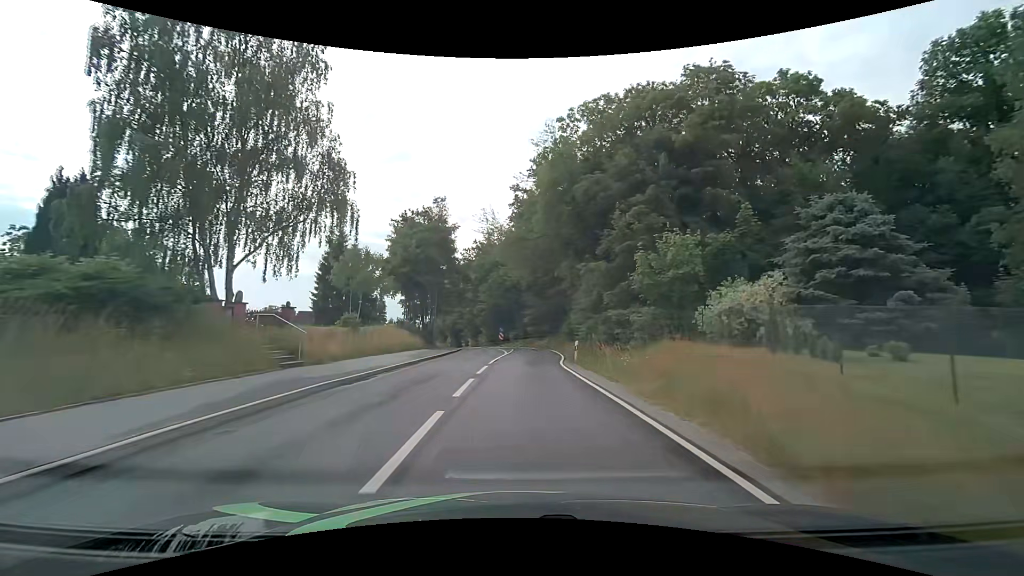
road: tertiary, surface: asphalt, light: Day
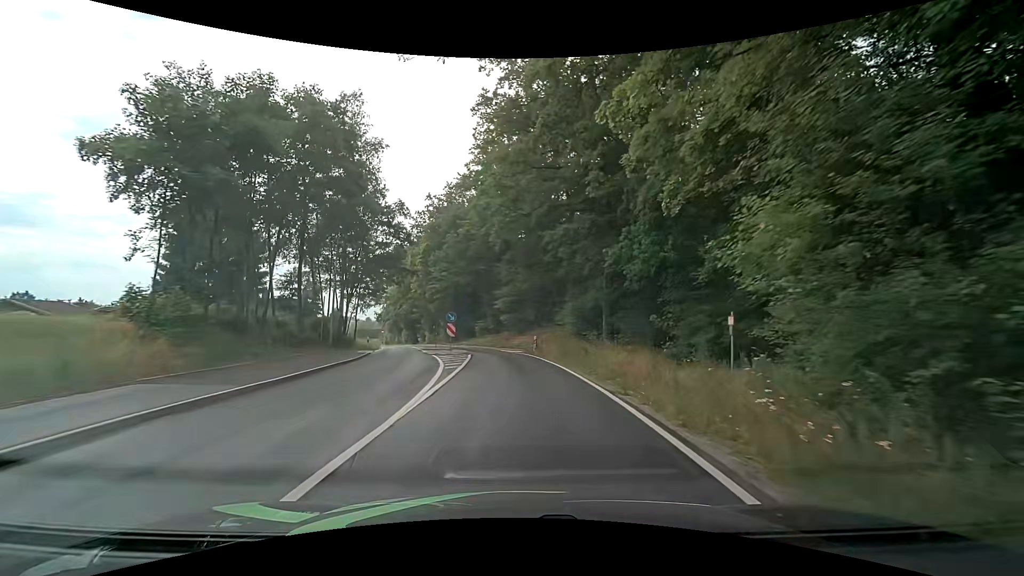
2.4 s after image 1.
(+0.5, +26.0) m; +3°
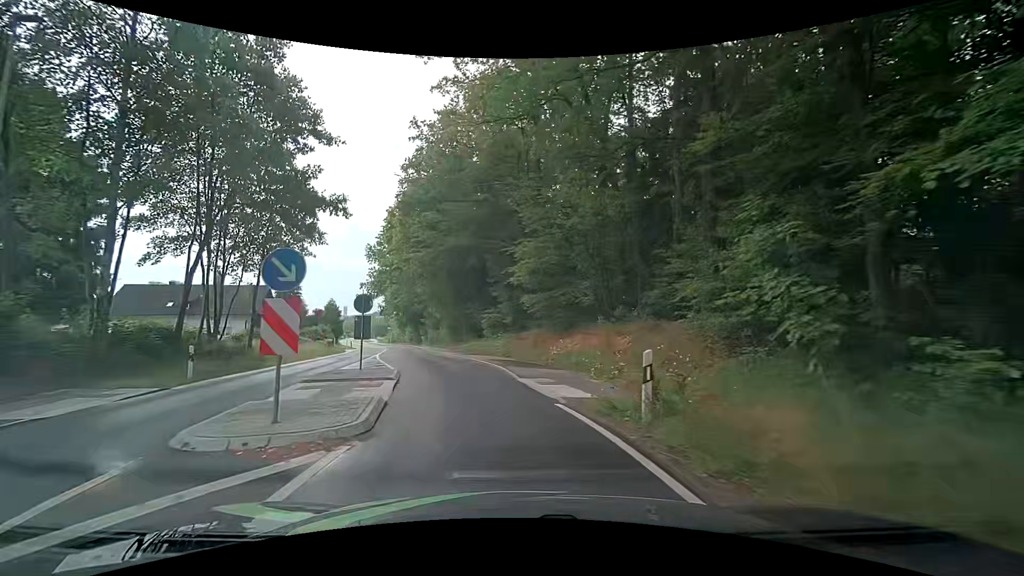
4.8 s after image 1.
(-0.4, +22.9) m; -2°
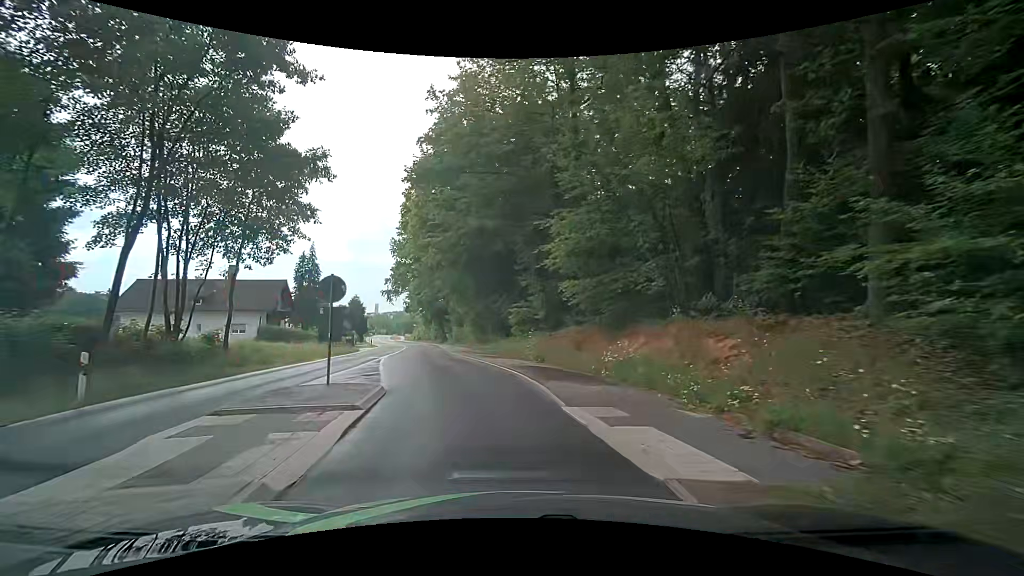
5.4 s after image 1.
(-0.3, +5.3) m; -5°
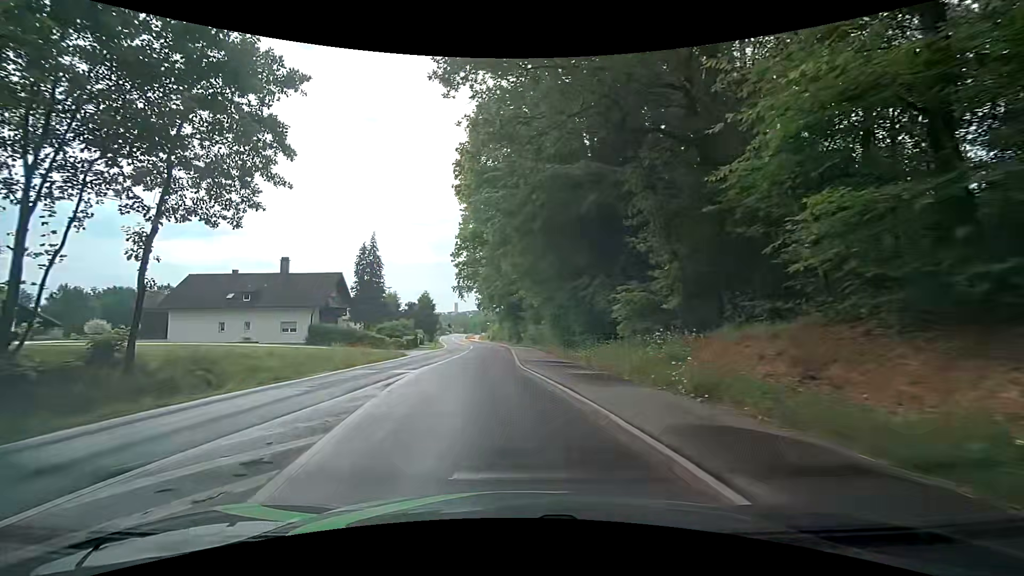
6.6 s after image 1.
(-0.6, +10.2) m; -7°
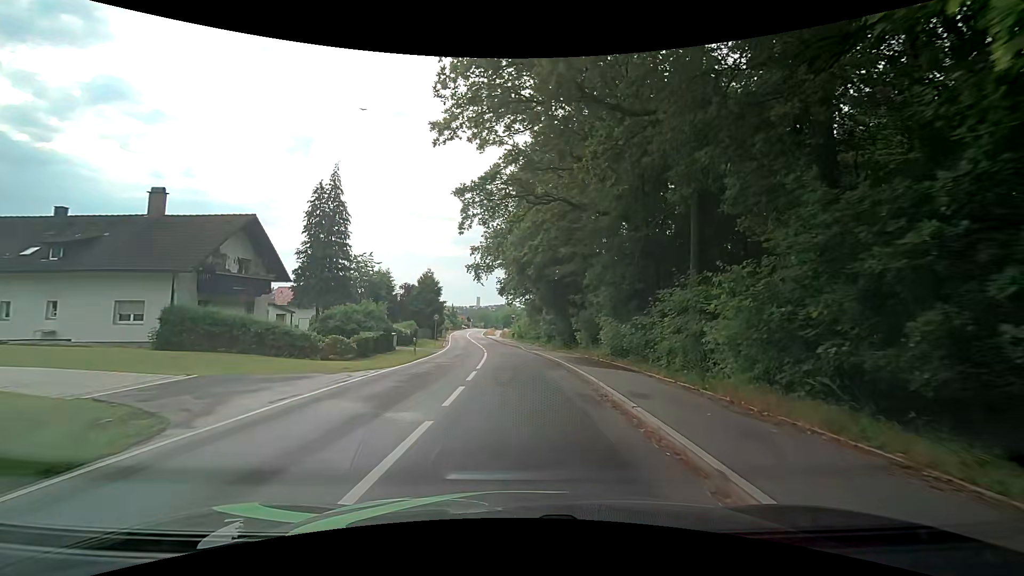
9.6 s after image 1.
(-2.7, +26.0) m; -5°
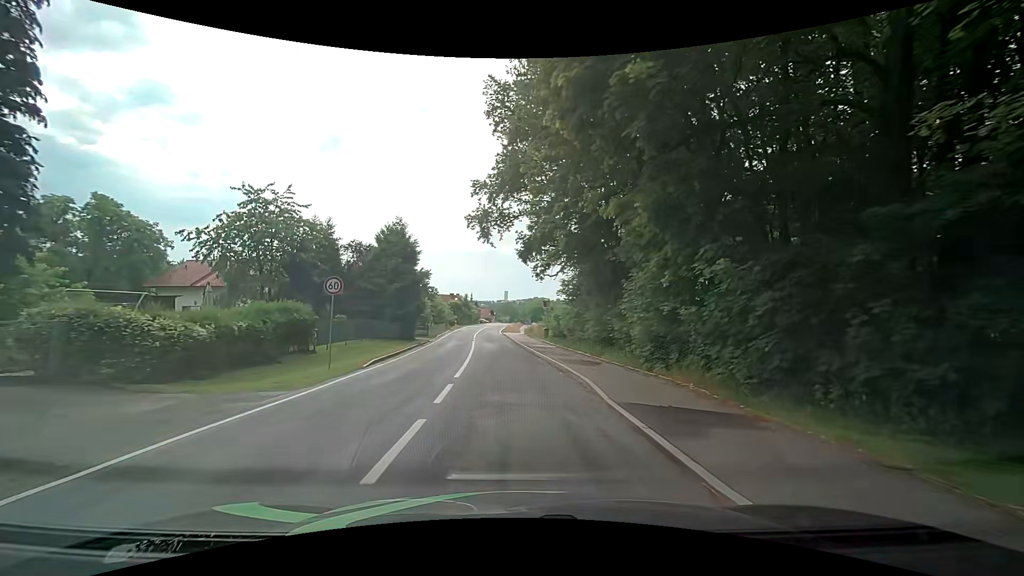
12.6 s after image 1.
(-0.3, +30.2) m; -3°
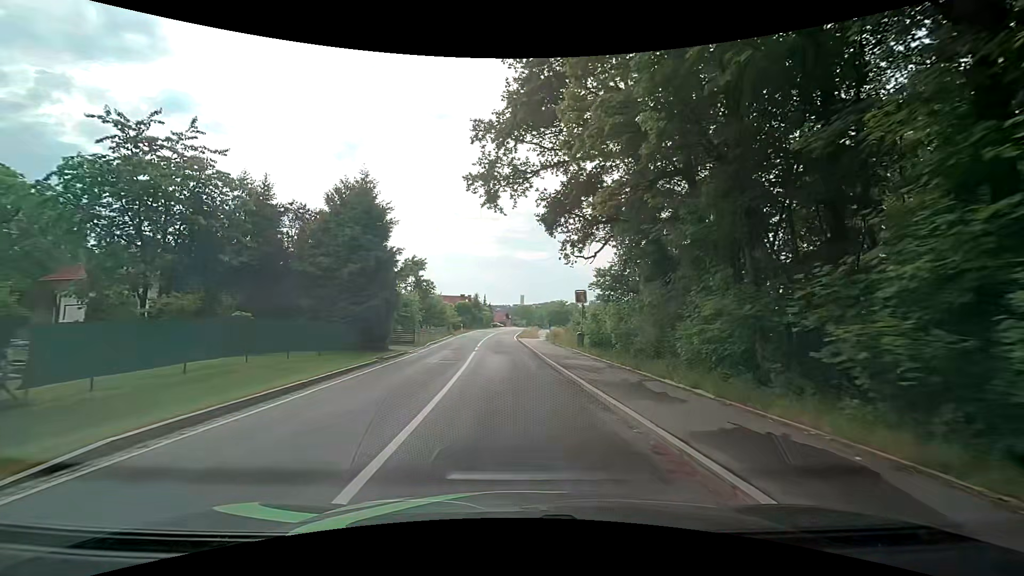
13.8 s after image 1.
(-0.2, +13.0) m; -2°
(0, +10) (0, +20) (-1, +30) (-1, +40) (-1, +50) (-1, +60) (-1, +70) (-1, +80) (0, +90) (0, +100) m
